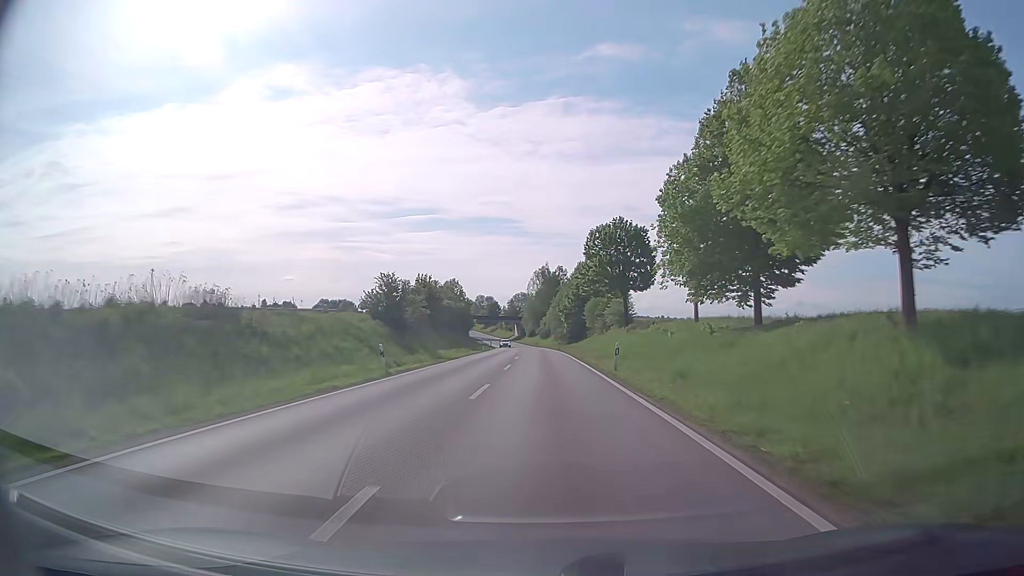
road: secondary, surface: asphalt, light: Day
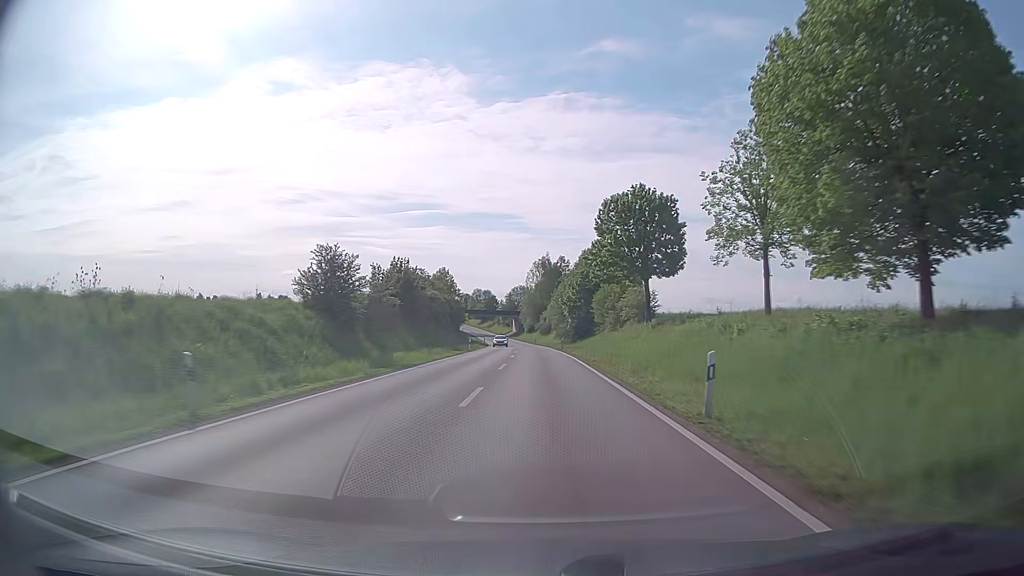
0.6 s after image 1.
(0.0, +13.7) m; 0°
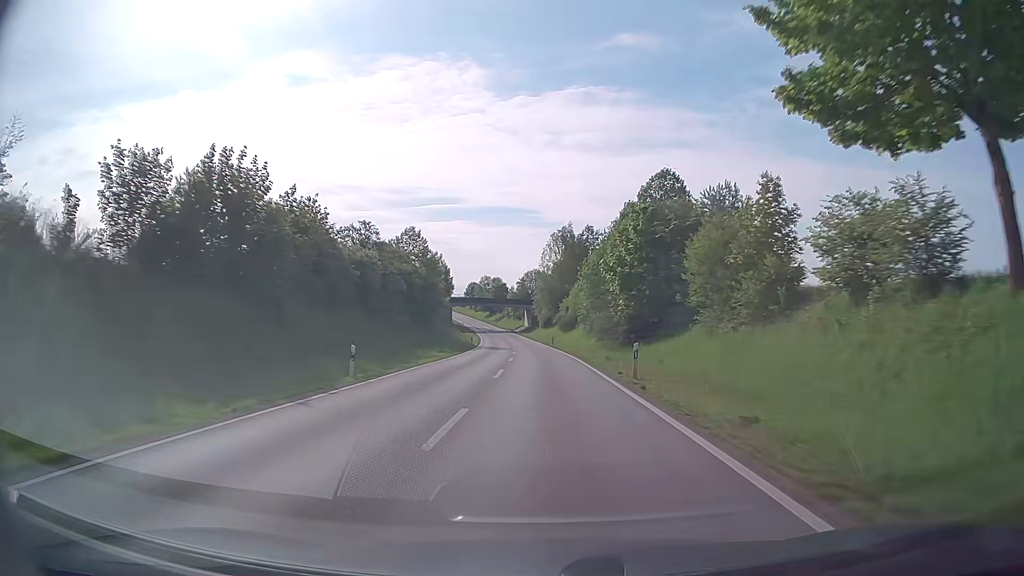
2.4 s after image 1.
(-0.2, +40.8) m; -1°
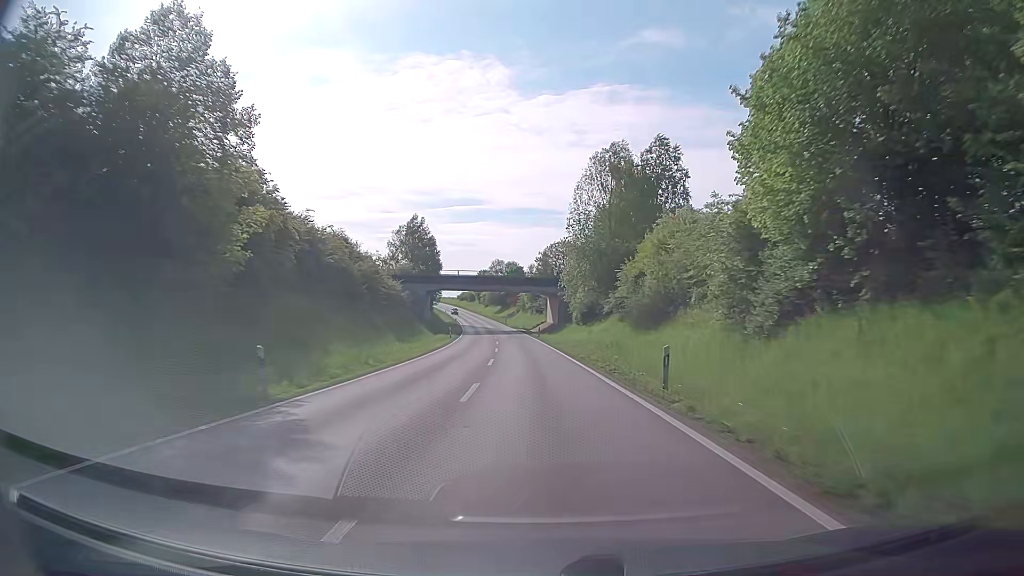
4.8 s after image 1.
(-1.0, +55.7) m; -2°
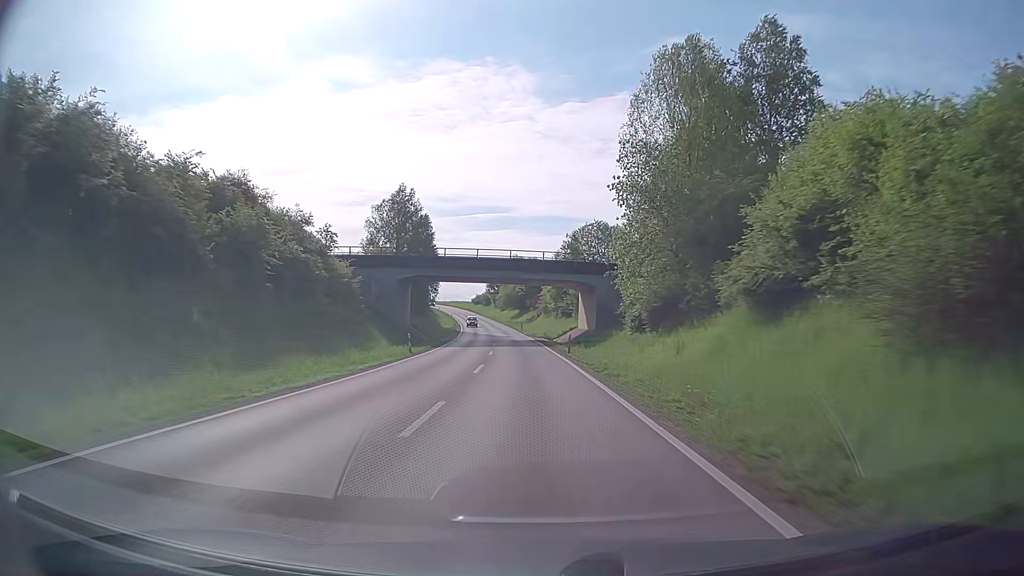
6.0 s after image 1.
(-0.6, +28.4) m; -2°
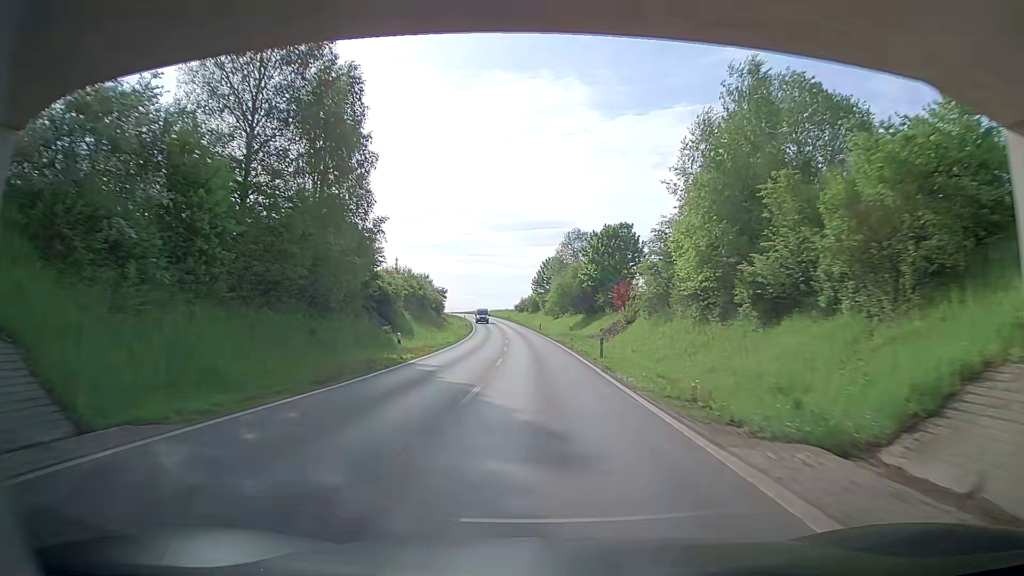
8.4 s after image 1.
(-2.6, +57.1) m; -3°
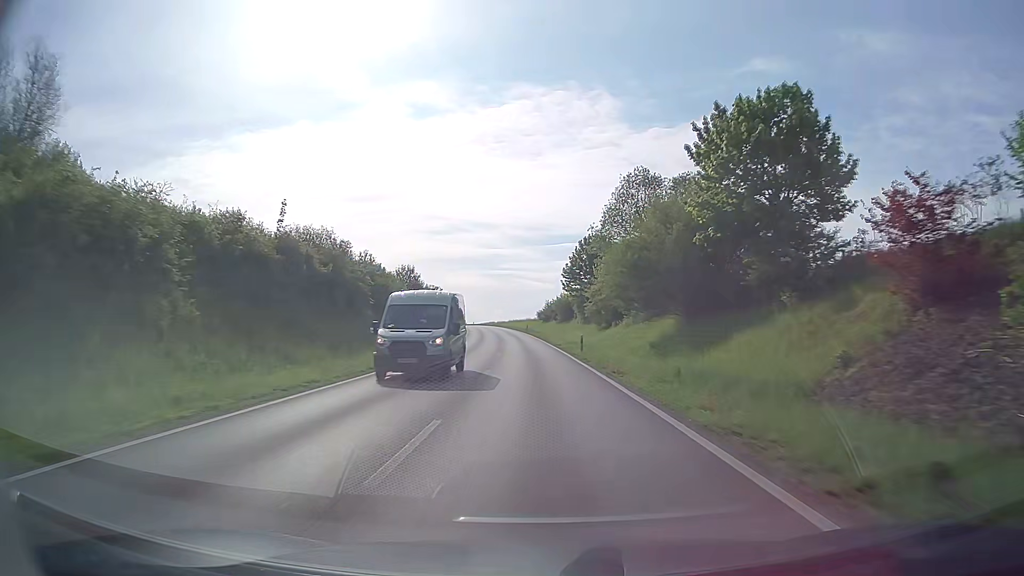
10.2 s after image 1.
(-1.8, +42.5) m; -4°
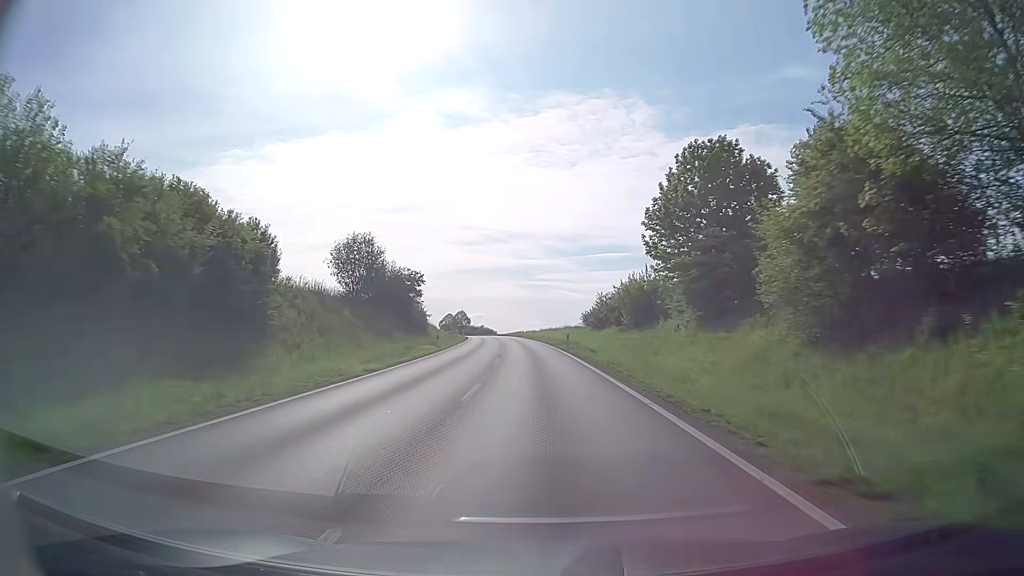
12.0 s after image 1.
(-1.3, +41.7) m; -3°
(0, +10) (0, +20) (-1, +30) (-1, +40) (-1, +50) (-2, +60) (-3, +70) (-4, +80) (-5, +90) (-6, +100) m
